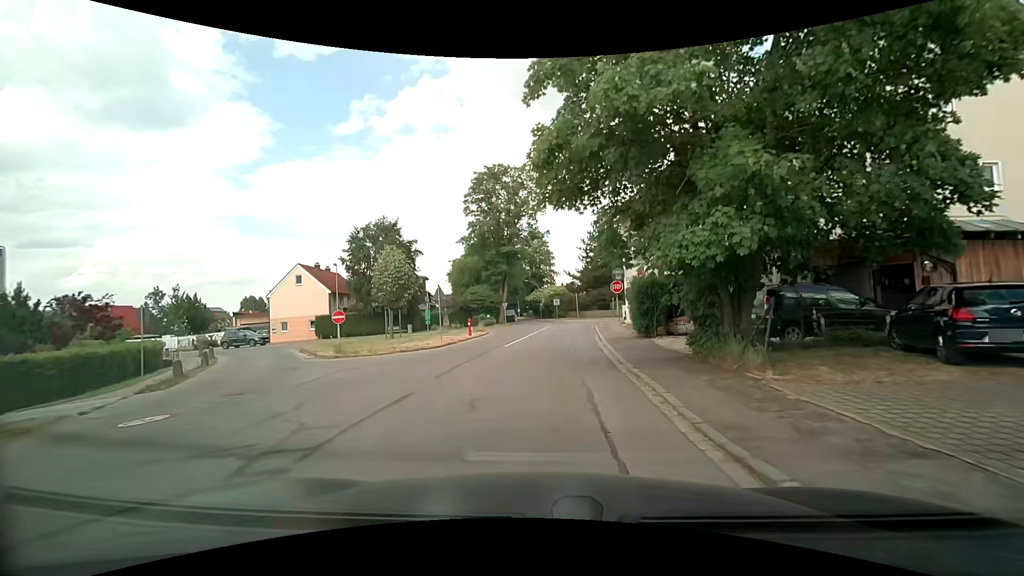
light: Day
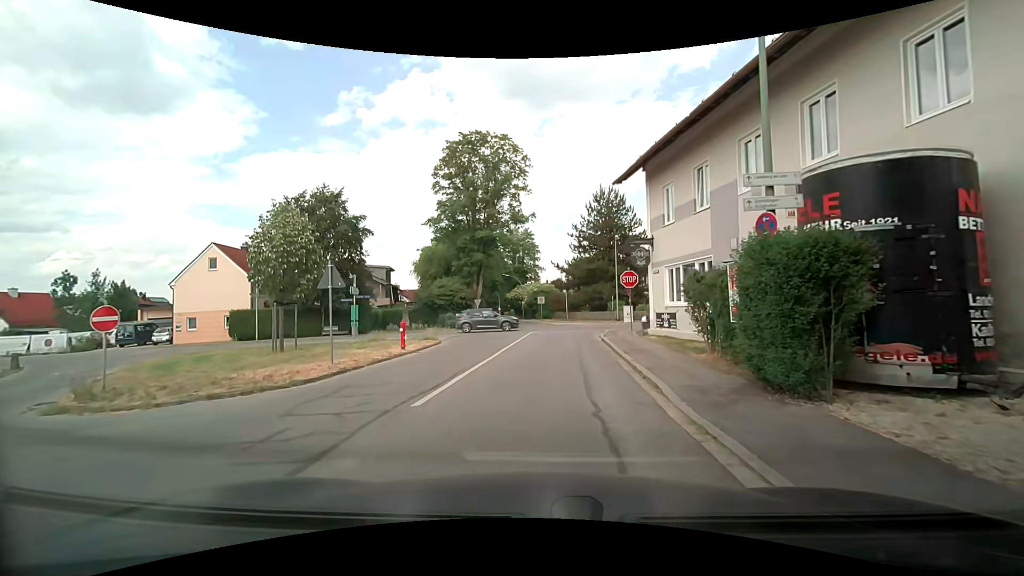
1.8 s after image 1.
(+0.2, +11.6) m; +3°
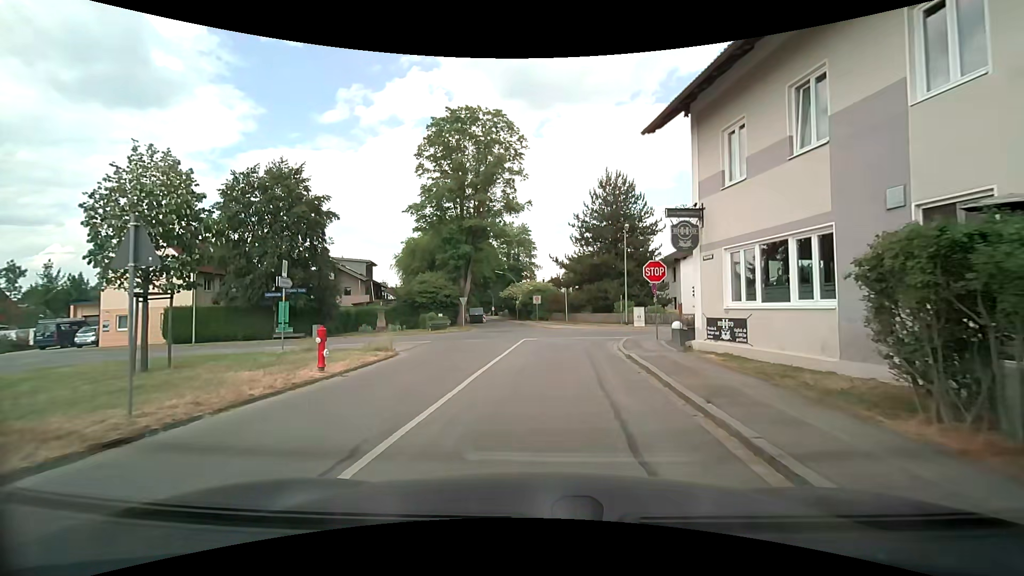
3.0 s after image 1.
(-0.1, +6.6) m; -1°
